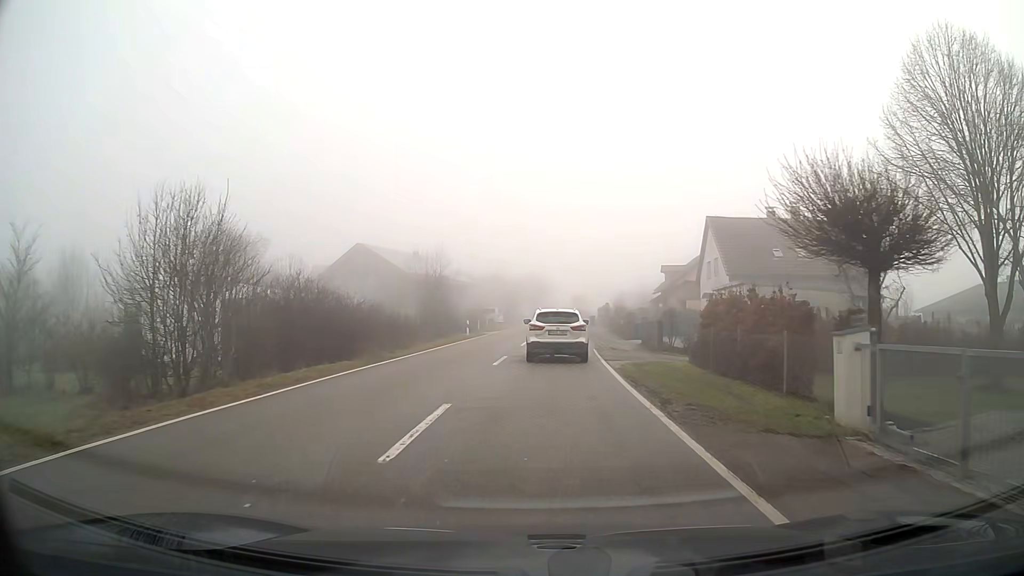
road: tertiary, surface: asphalt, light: Day
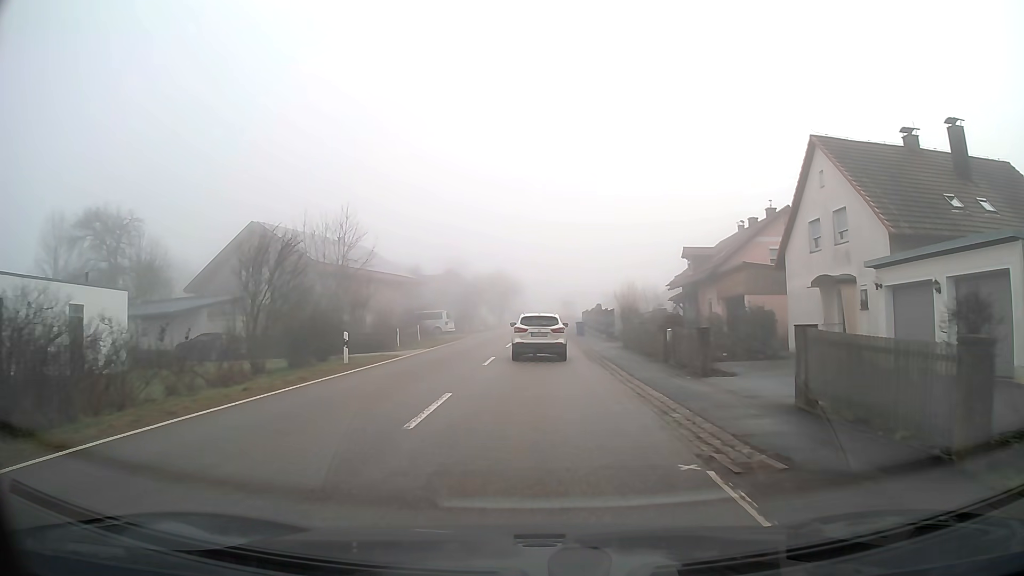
(+0.5, +21.8) m; +2°
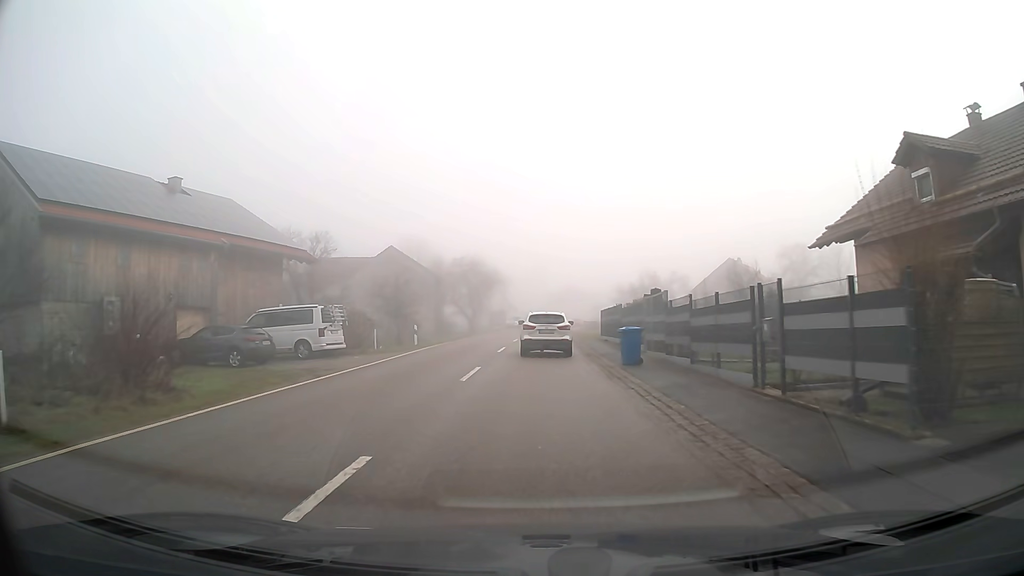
(+0.2, +30.2) m; +1°
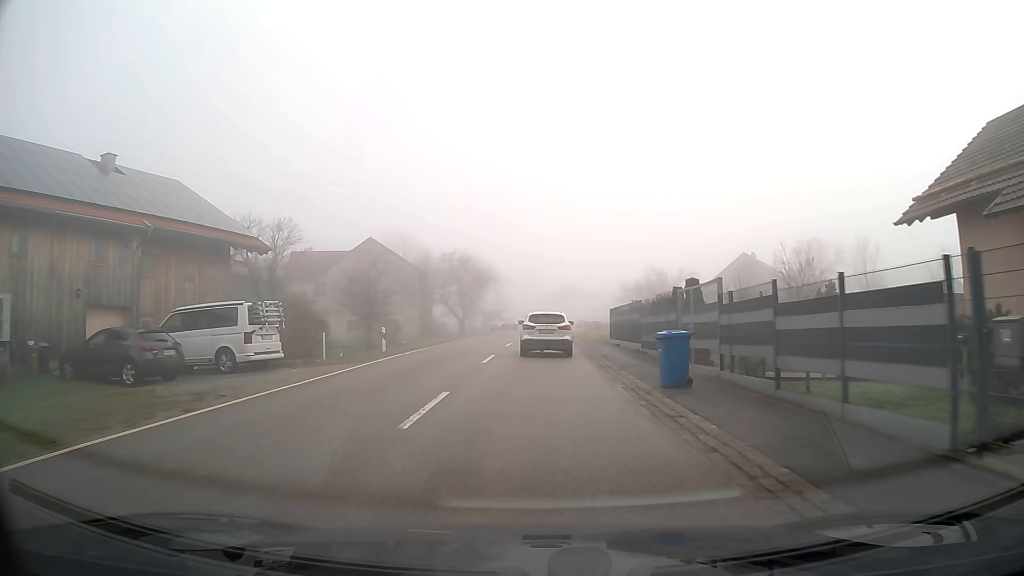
(0.0, +6.4) m; 0°
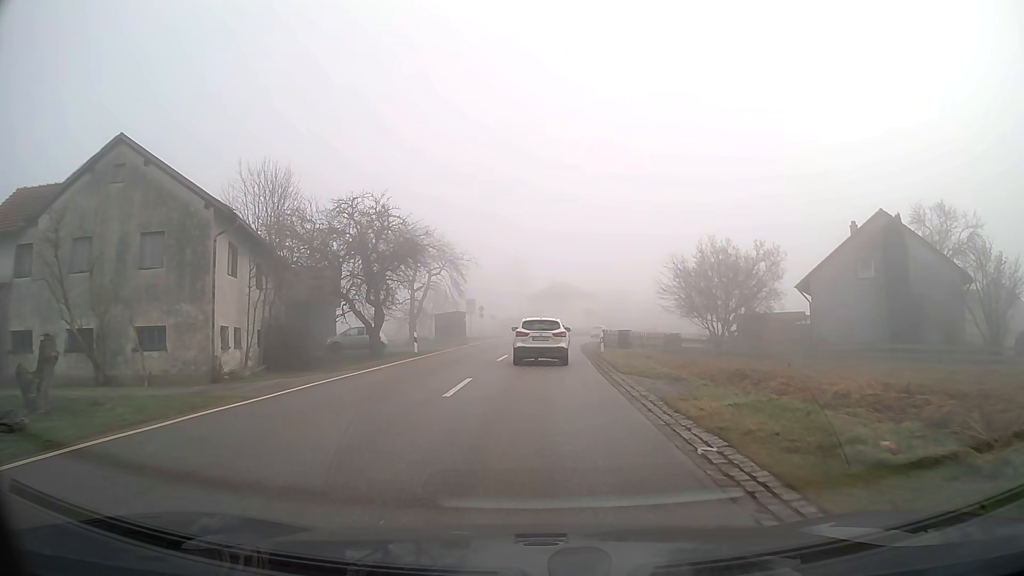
(+0.4, +31.7) m; +1°
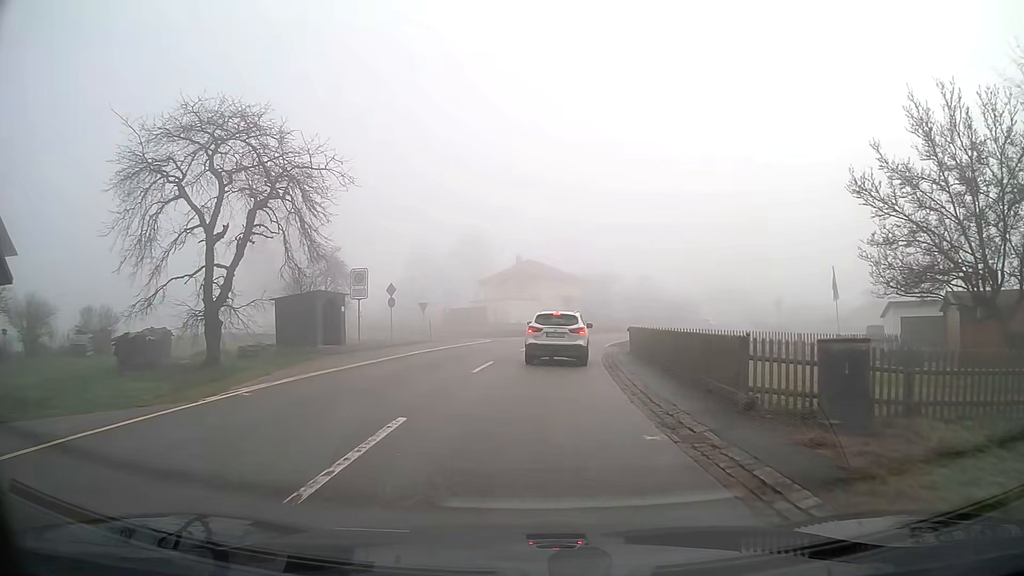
(+0.7, +31.7) m; +3°
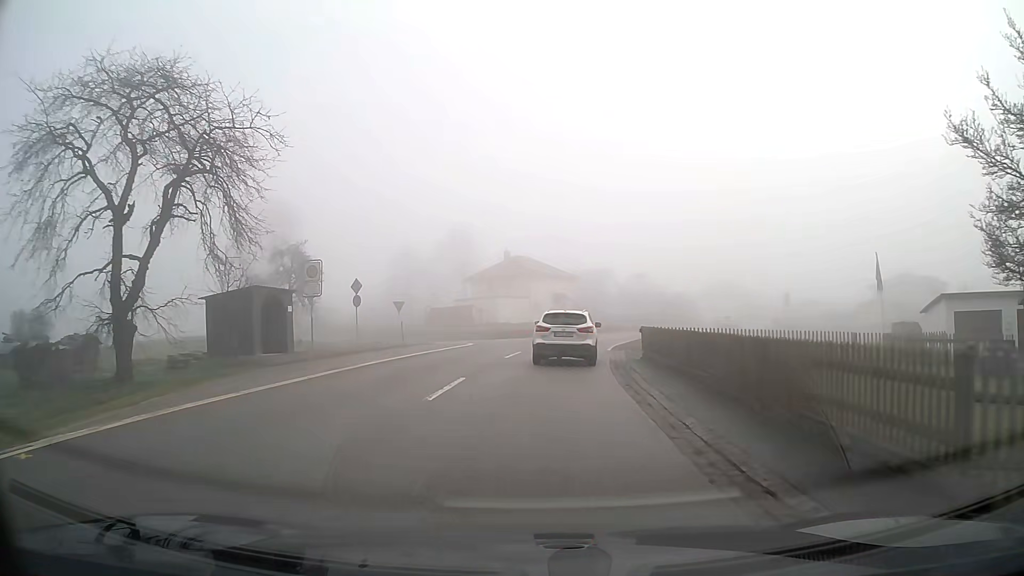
(0.0, +5.6) m; +1°
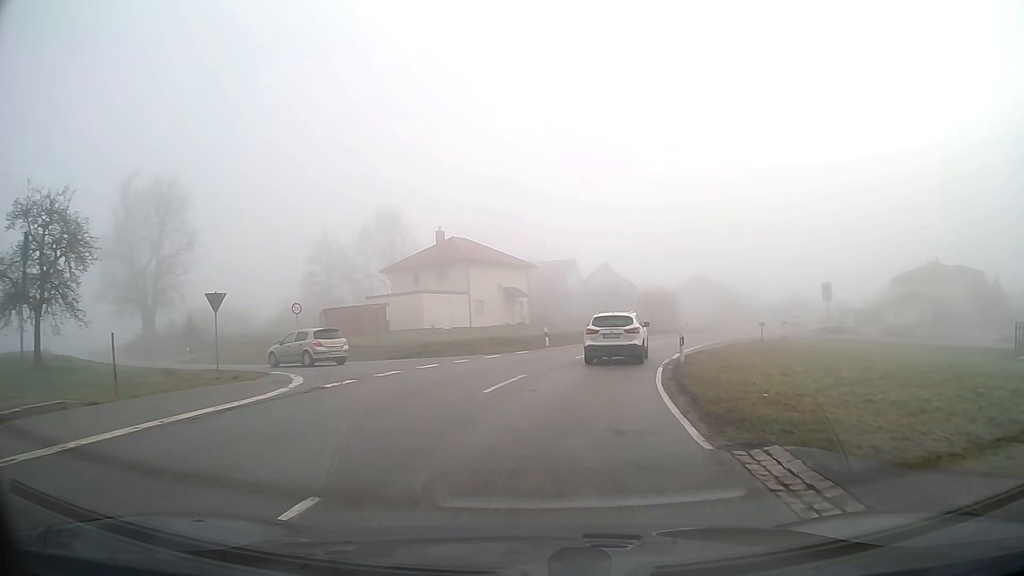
(+0.7, +21.9) m; +5°
